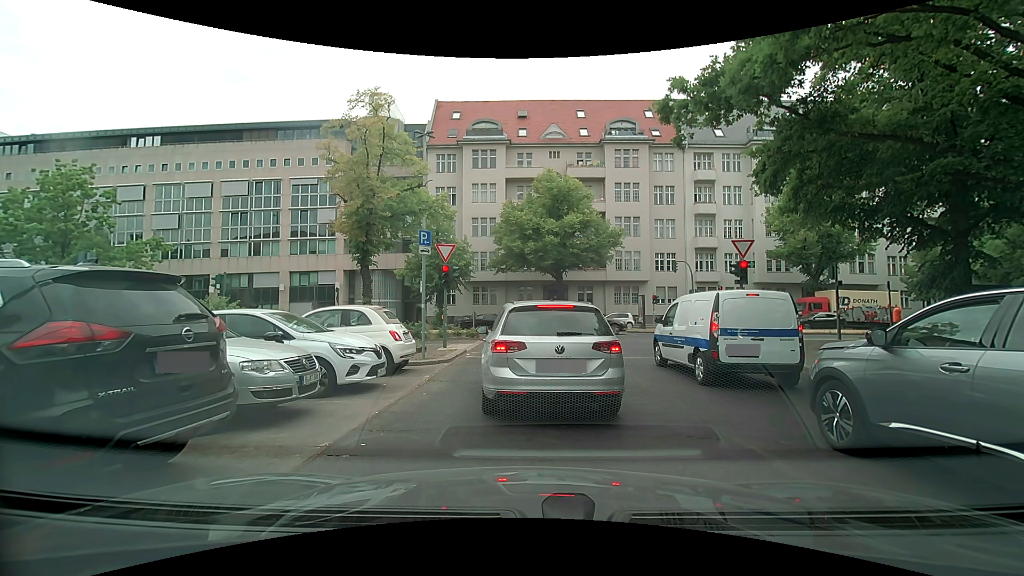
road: tertiary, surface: asphalt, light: Day
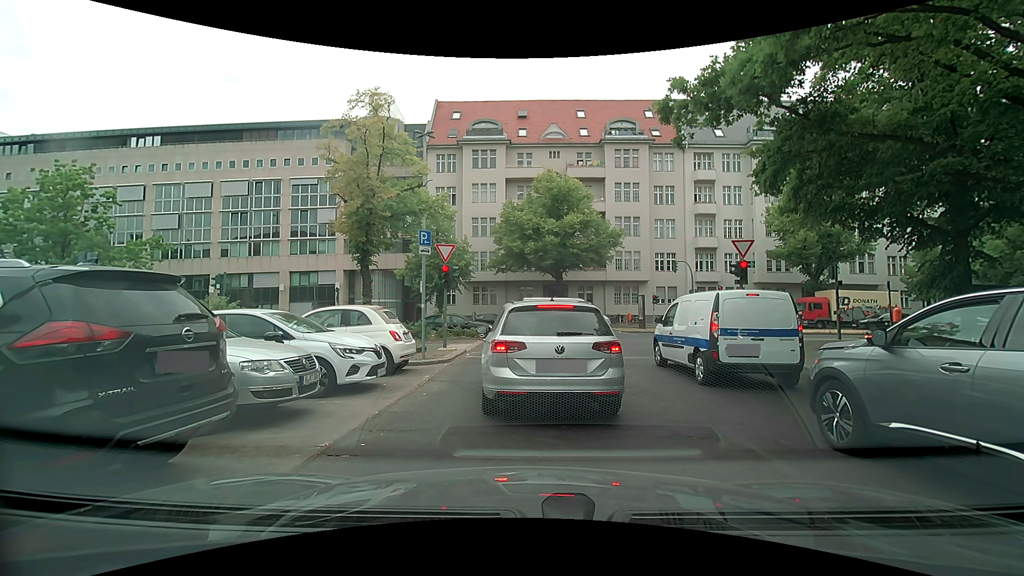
(0.0, 0.0) m; 0°
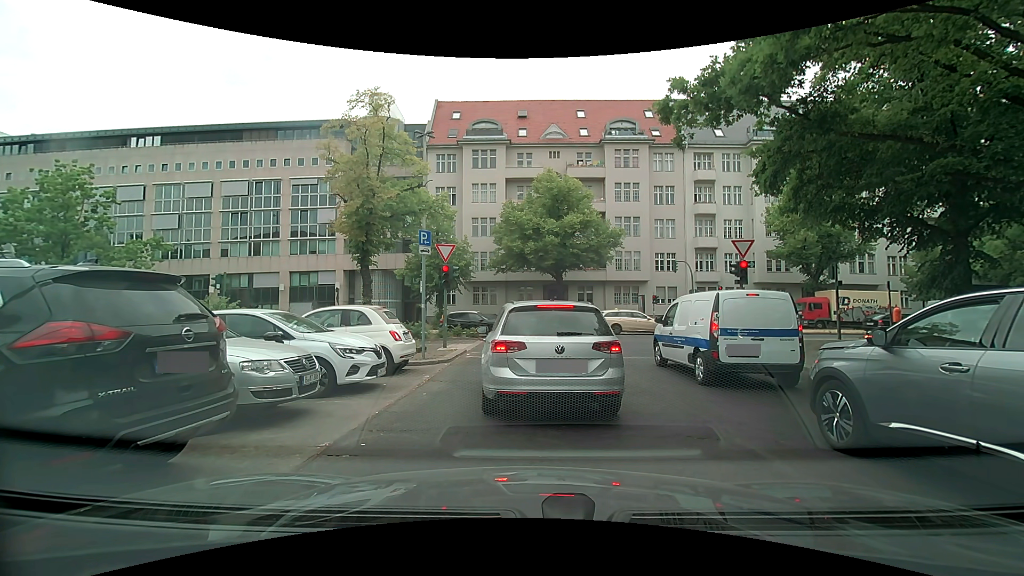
(0.0, 0.0) m; 0°
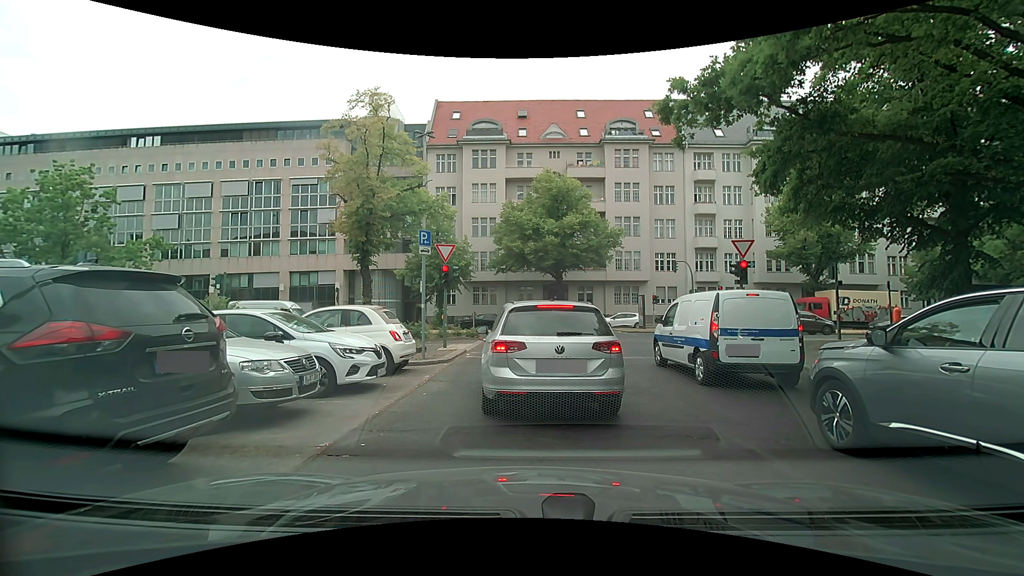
(0.0, 0.0) m; 0°
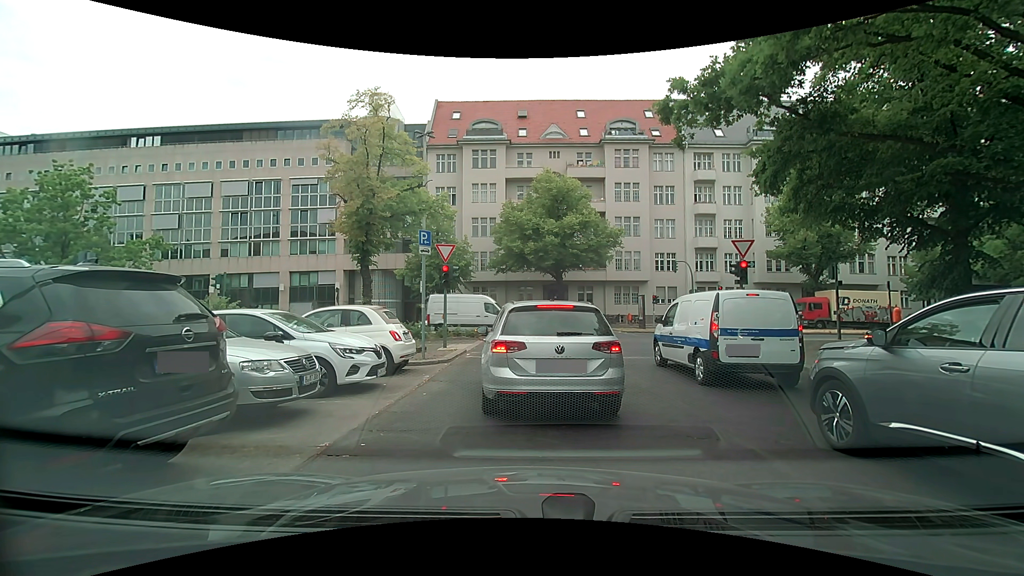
(0.0, 0.0) m; 0°
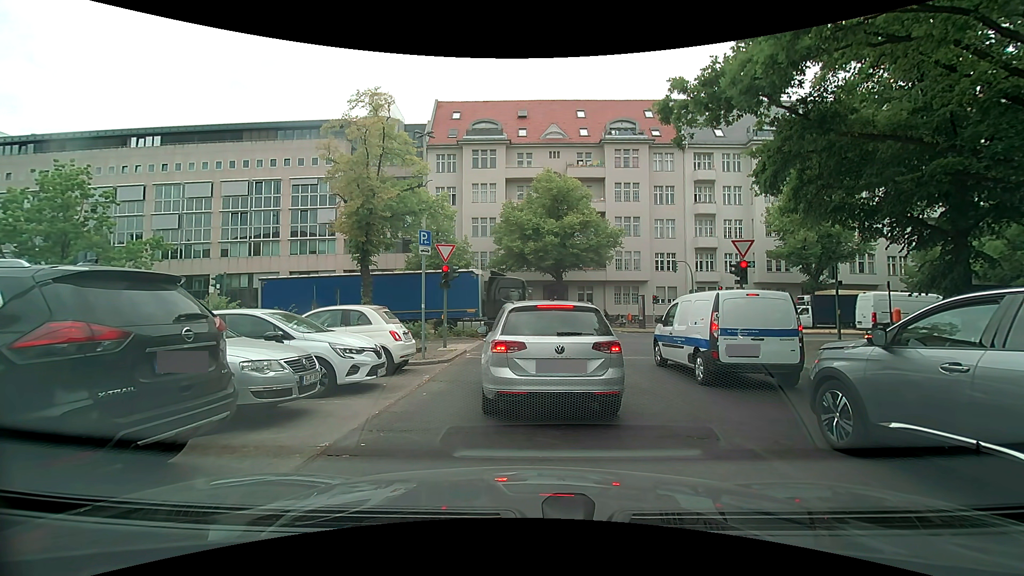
(0.0, 0.0) m; 0°
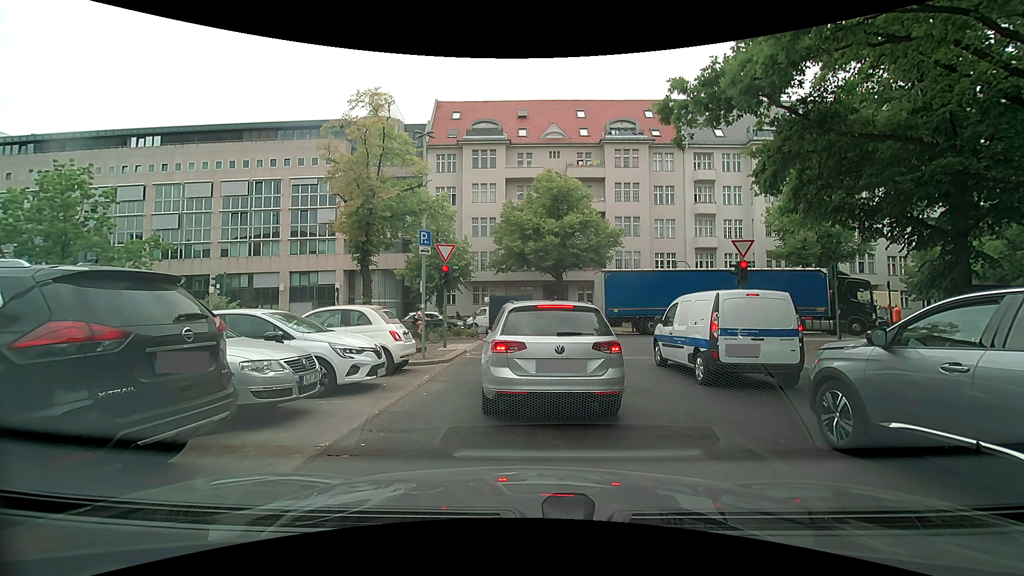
(0.0, 0.0) m; 0°
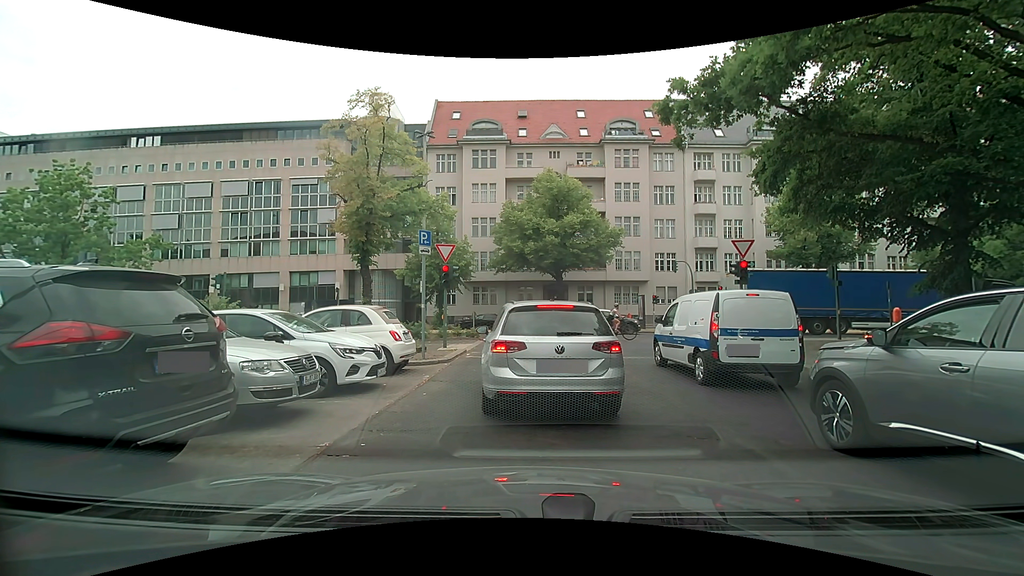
(0.0, 0.0) m; 0°
